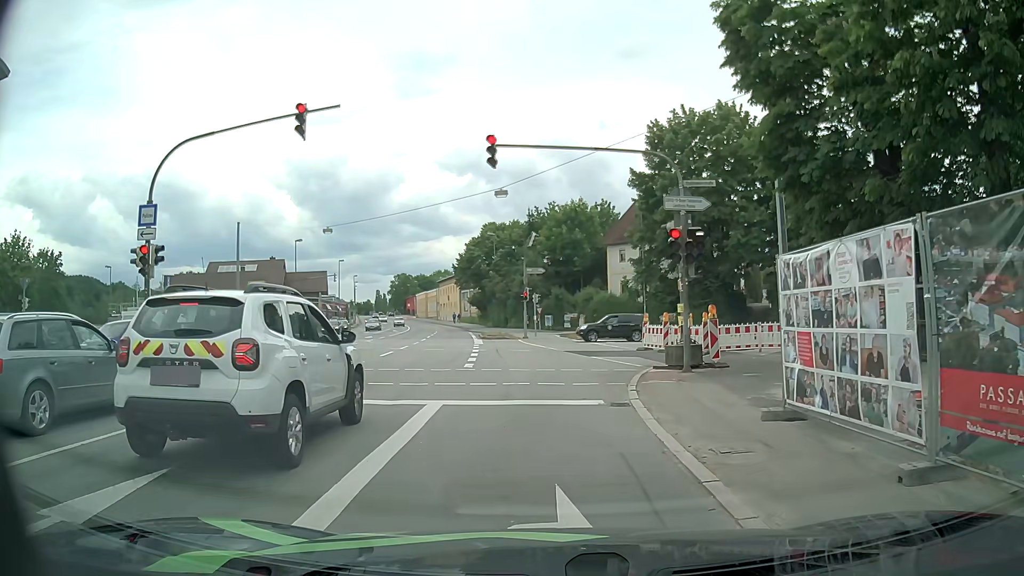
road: primary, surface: asphalt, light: Day
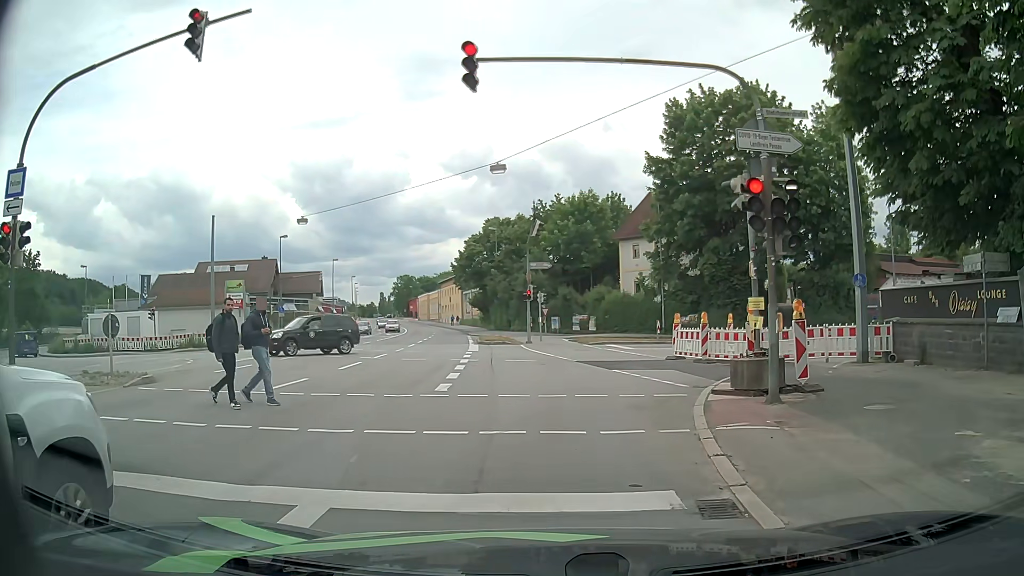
(-0.2, +5.7) m; -2°
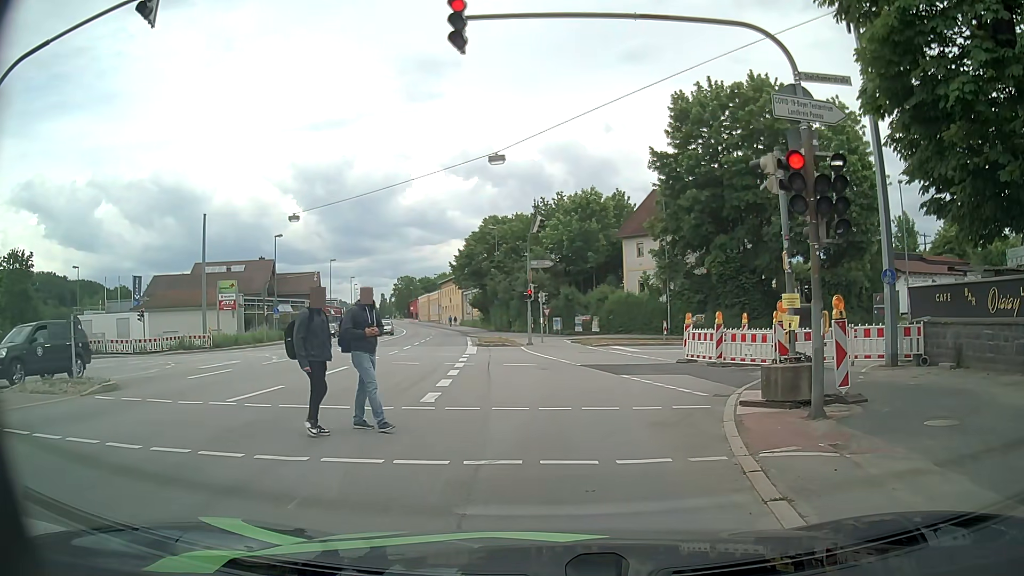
(0.0, +1.6) m; 0°
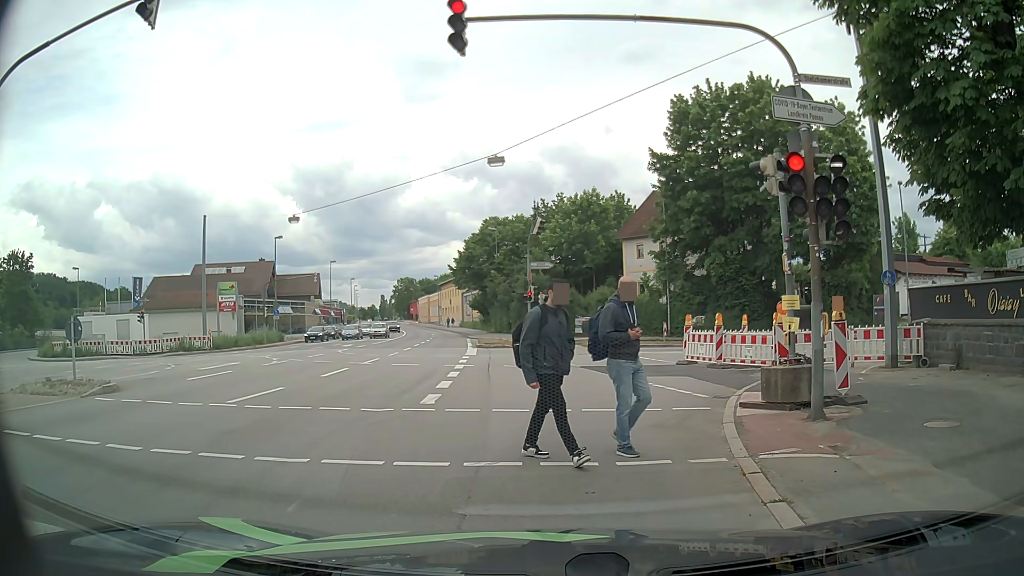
(0.0, +0.1) m; 0°
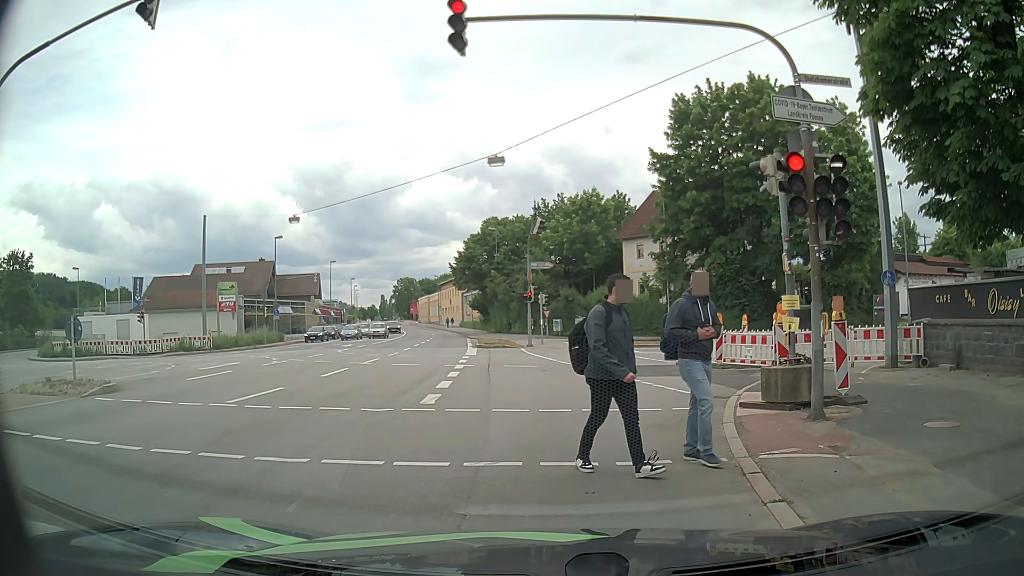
(0.0, 0.0) m; 0°
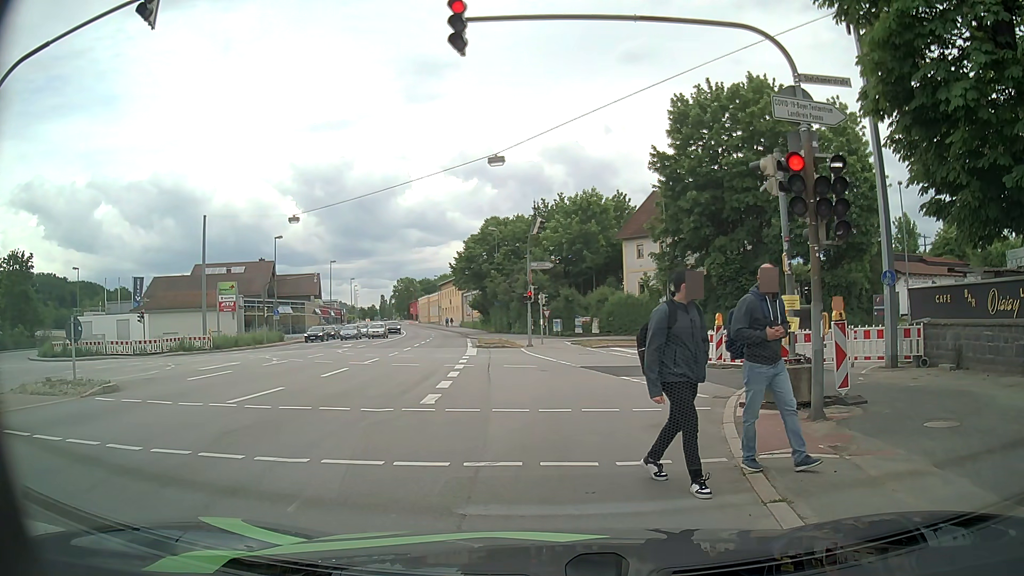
(0.0, 0.0) m; 0°
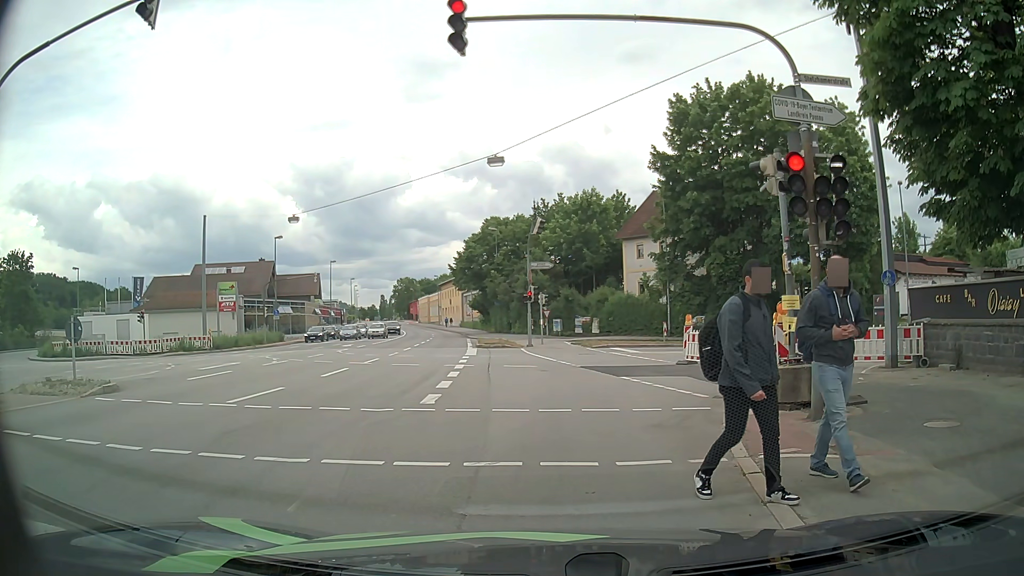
(0.0, 0.0) m; 0°
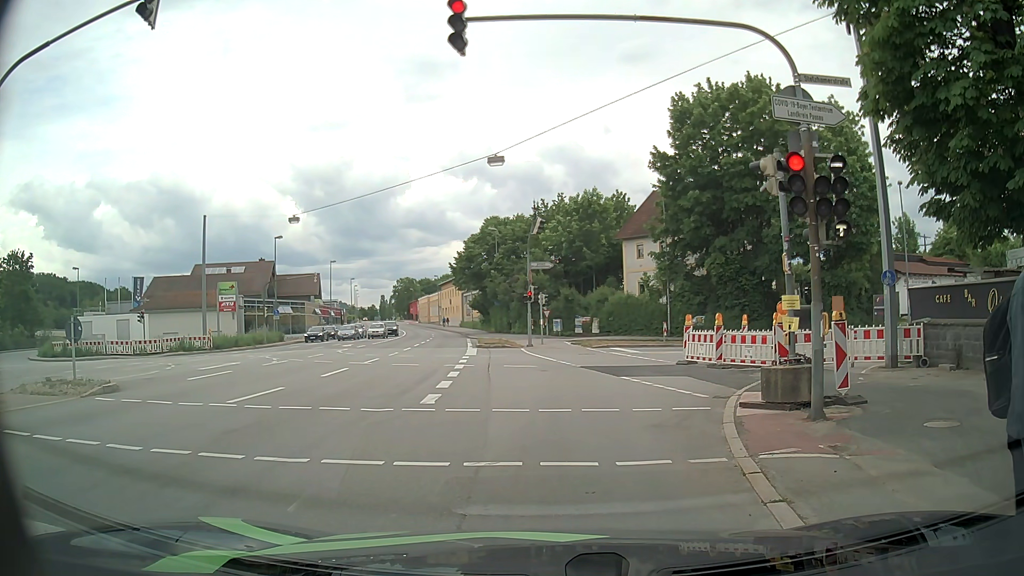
(0.0, 0.0) m; 0°
(0, +10) (0, +20) (+5, +29) (+14, +31) (+24, +29) (+33, +24) (+40, +17) (+46, +9) (+52, +1) (+60, -4) m
